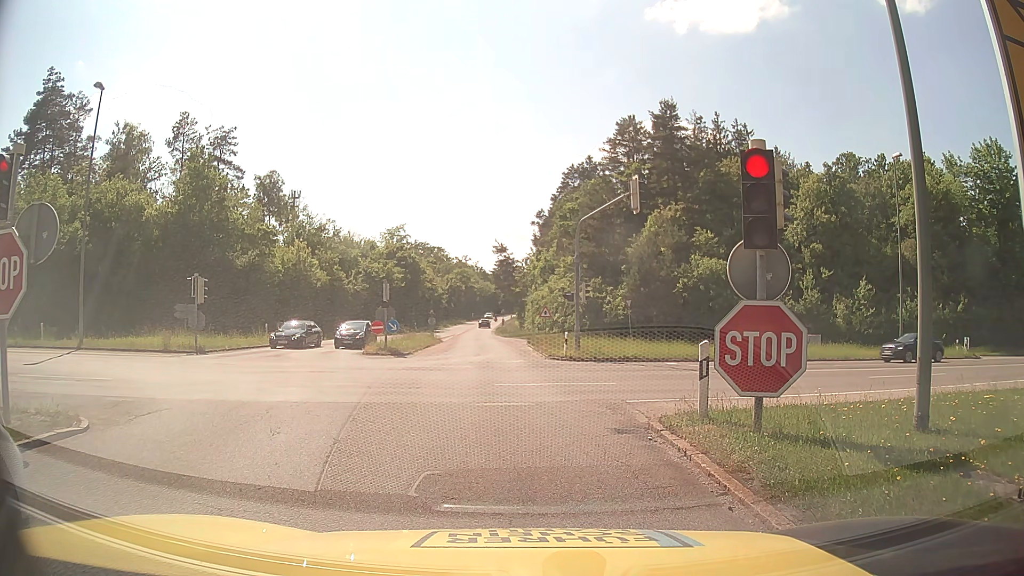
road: motorway_link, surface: asphalt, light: Day
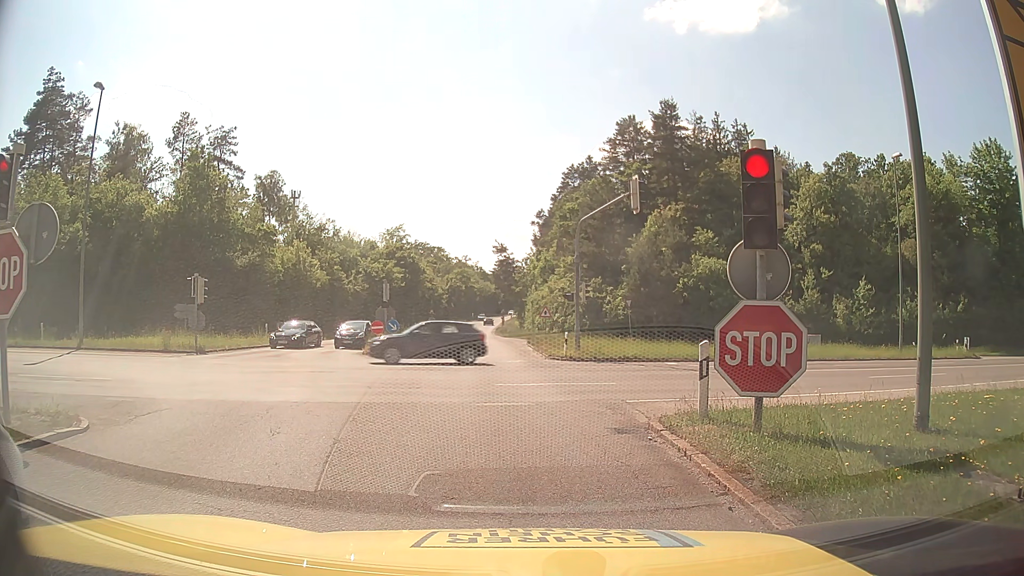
(0.0, 0.0) m; 0°
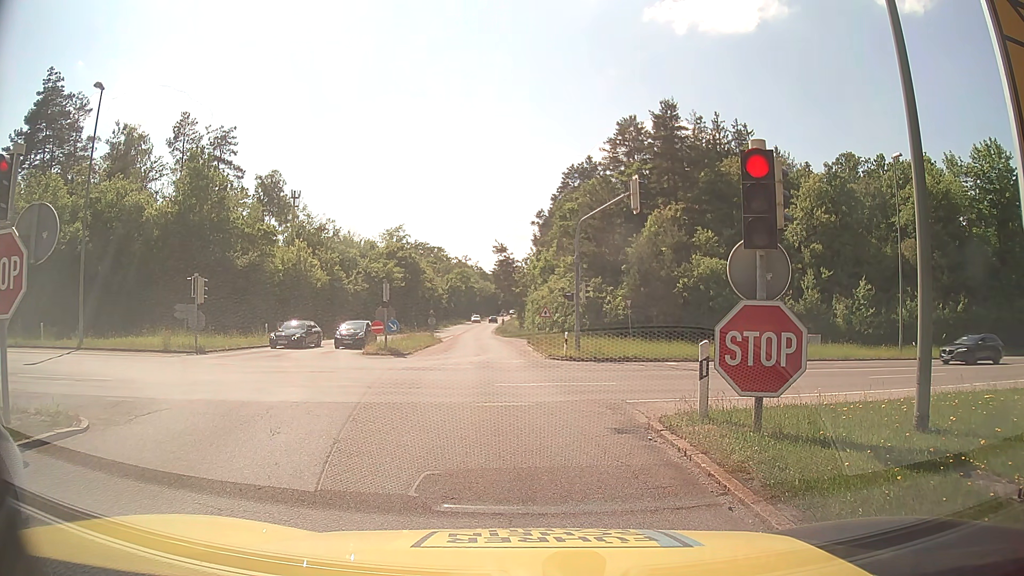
(0.0, 0.0) m; 0°
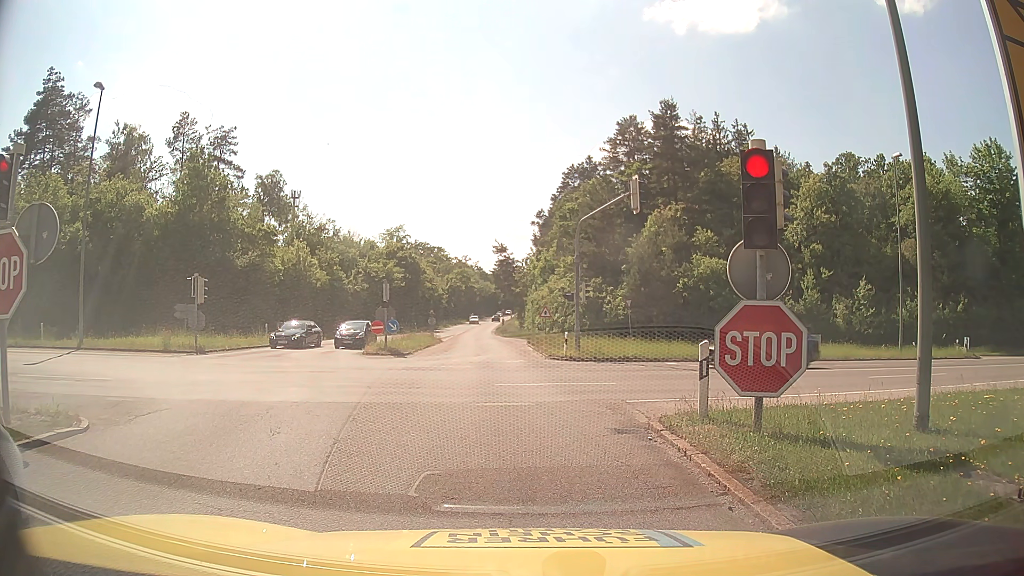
(0.0, 0.0) m; 0°
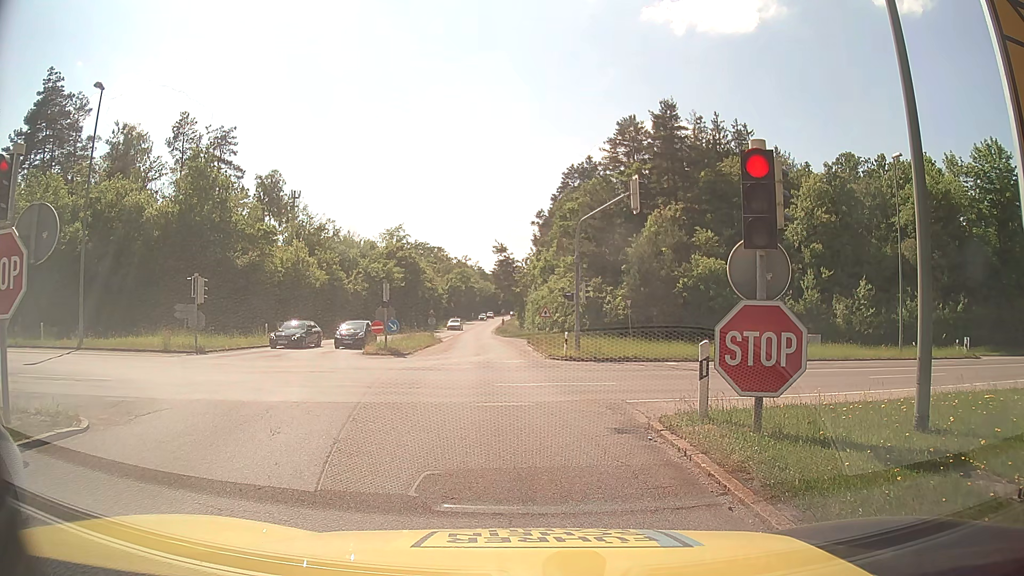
(0.0, 0.0) m; 0°
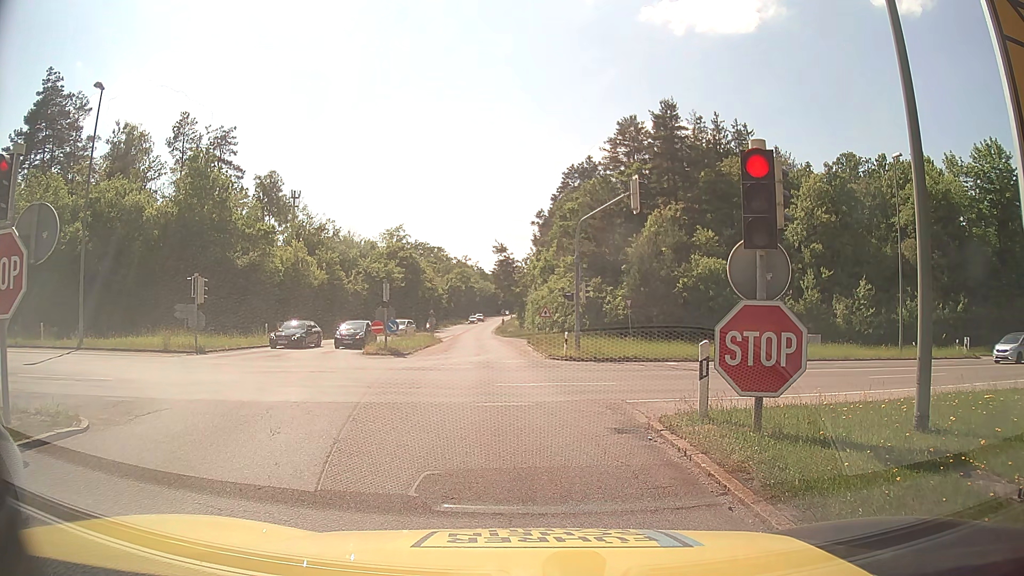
(0.0, 0.0) m; 0°
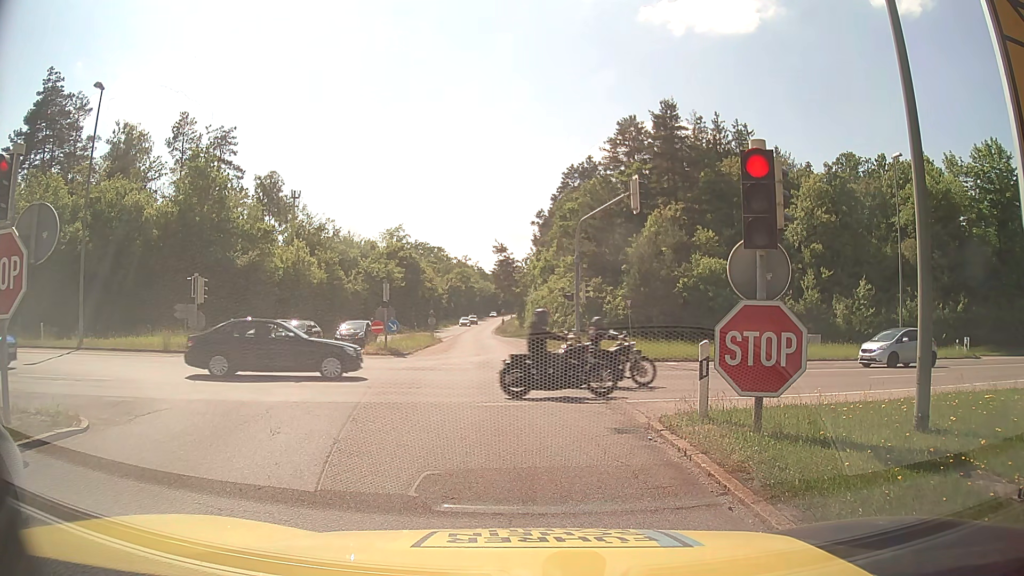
(0.0, 0.0) m; 0°
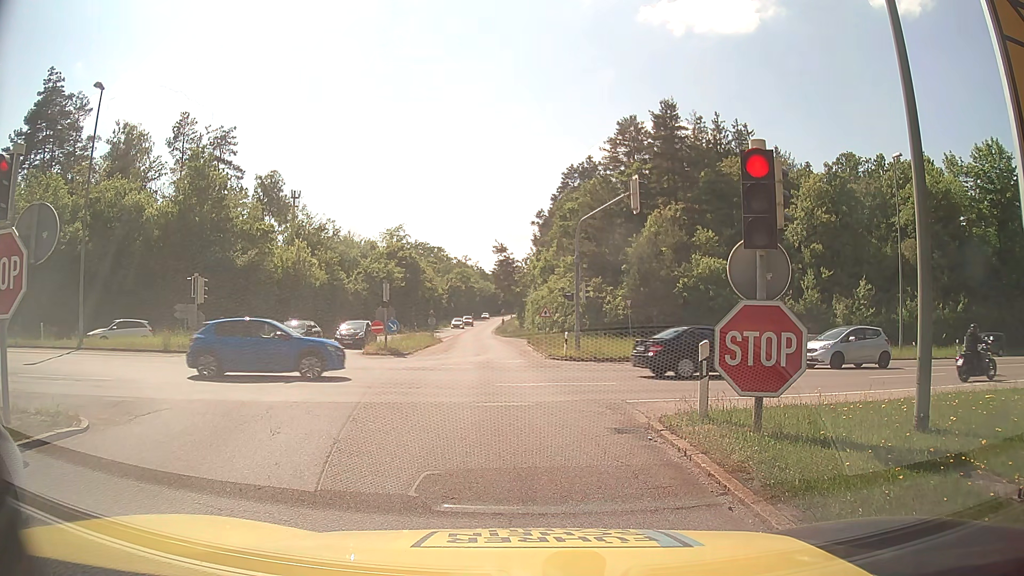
(0.0, 0.0) m; 0°
(0, +10) (-1, +20) (-2, +30) (-3, +40) (-4, +50) (-4, +60) (-5, +70) (-6, +80) (-6, +90) (-7, +100) m
